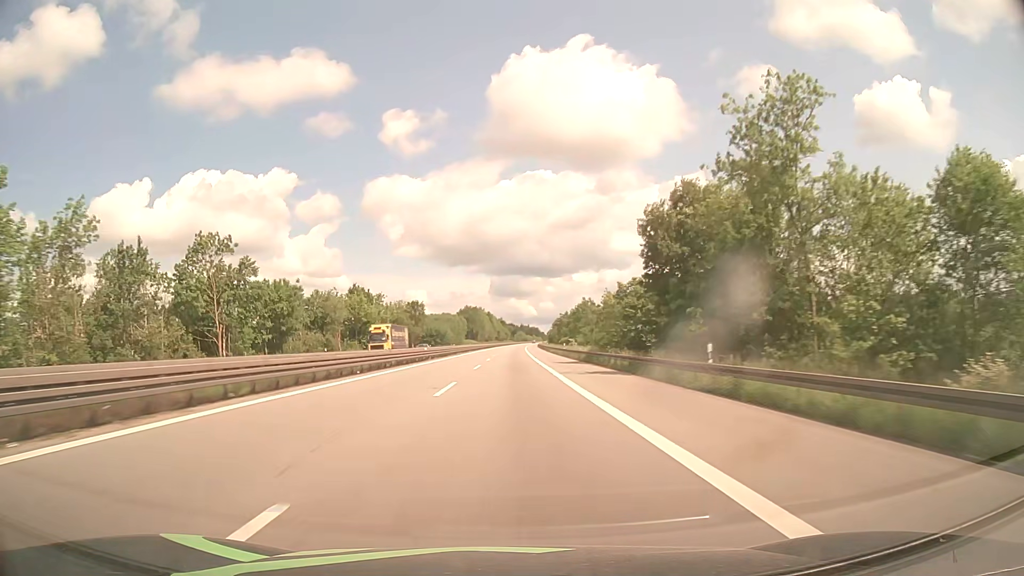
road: motorway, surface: asphalt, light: Day
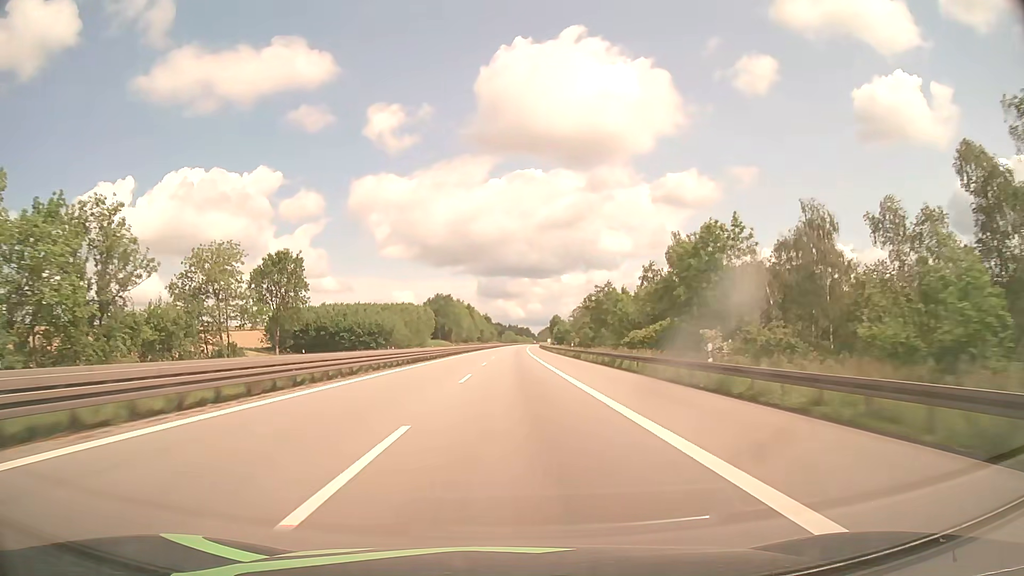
(+1.1, +103.0) m; +1°
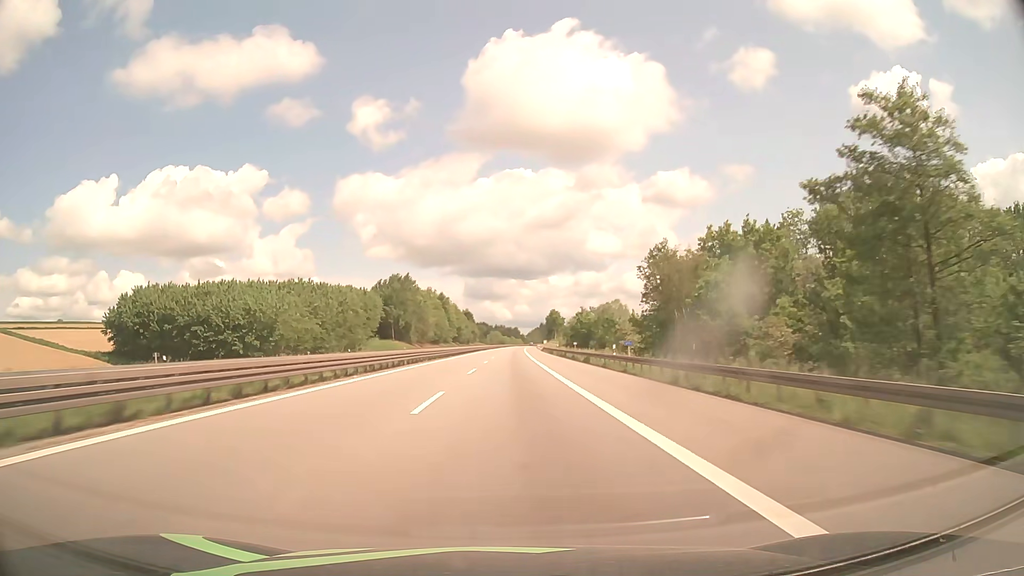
(+0.7, +82.4) m; +1°
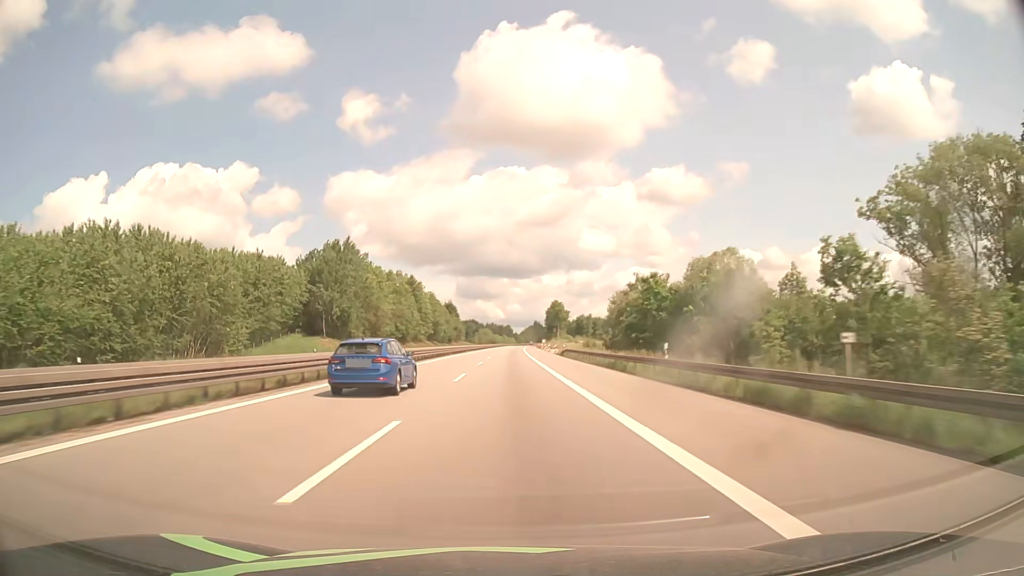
(+0.4, +61.8) m; +1°
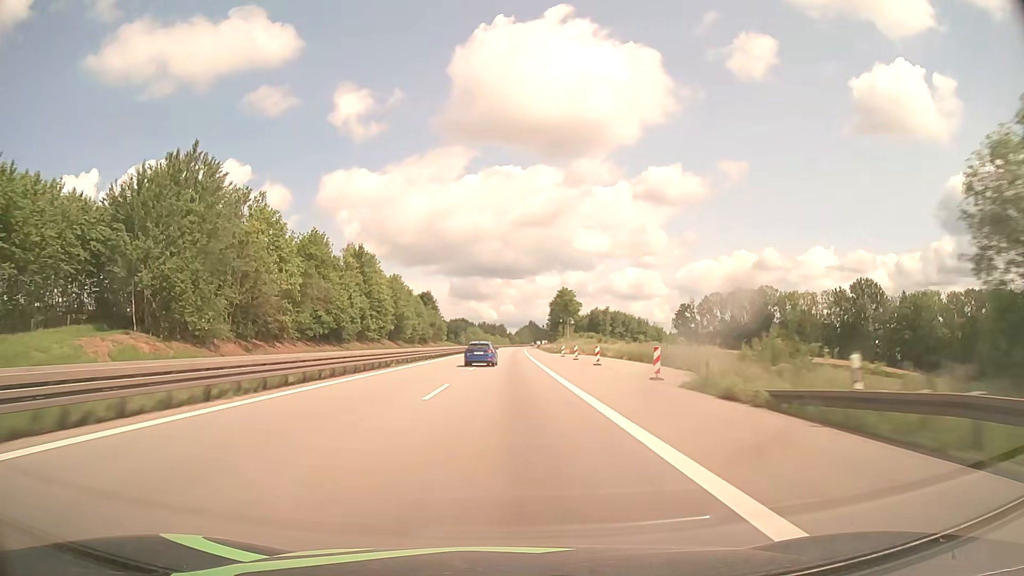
(+0.3, +61.9) m; 0°
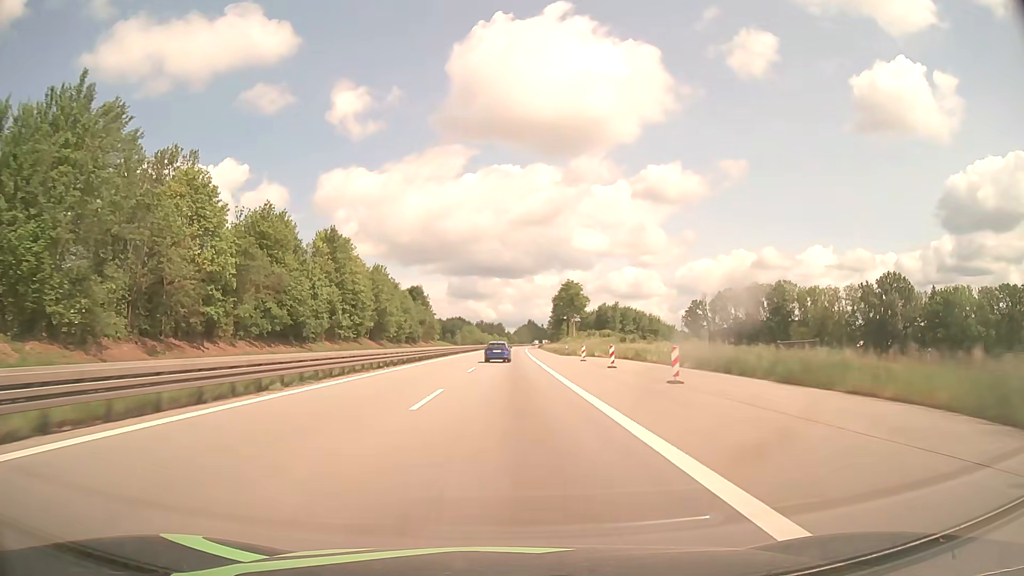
(0.0, +20.6) m; 0°
(0, +10) (0, +20) (0, +30) (0, +40) (0, +50) (0, +60) (0, +70) (+1, +80) (+1, +90) (+1, +100) m
